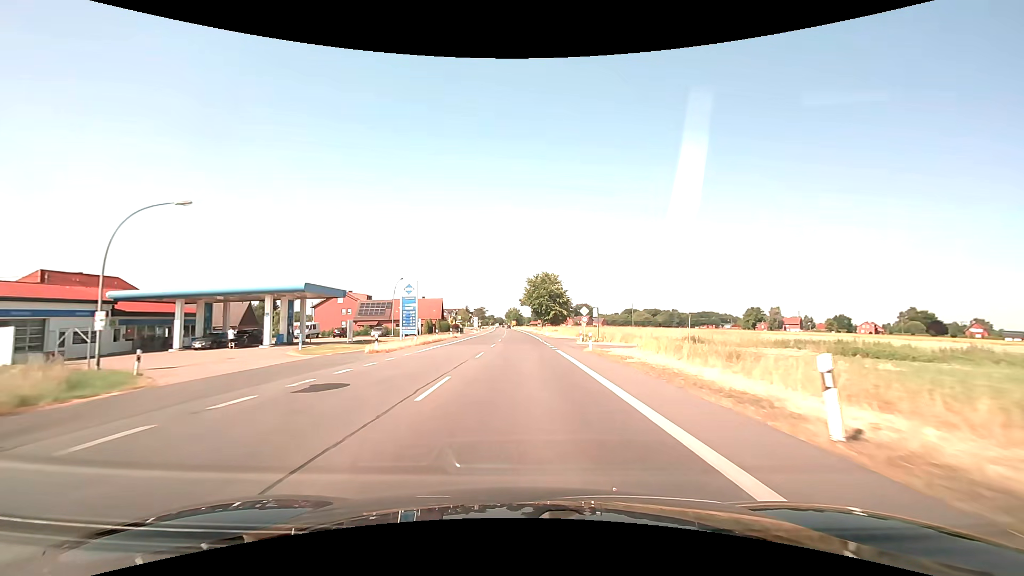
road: primary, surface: asphalt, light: Day
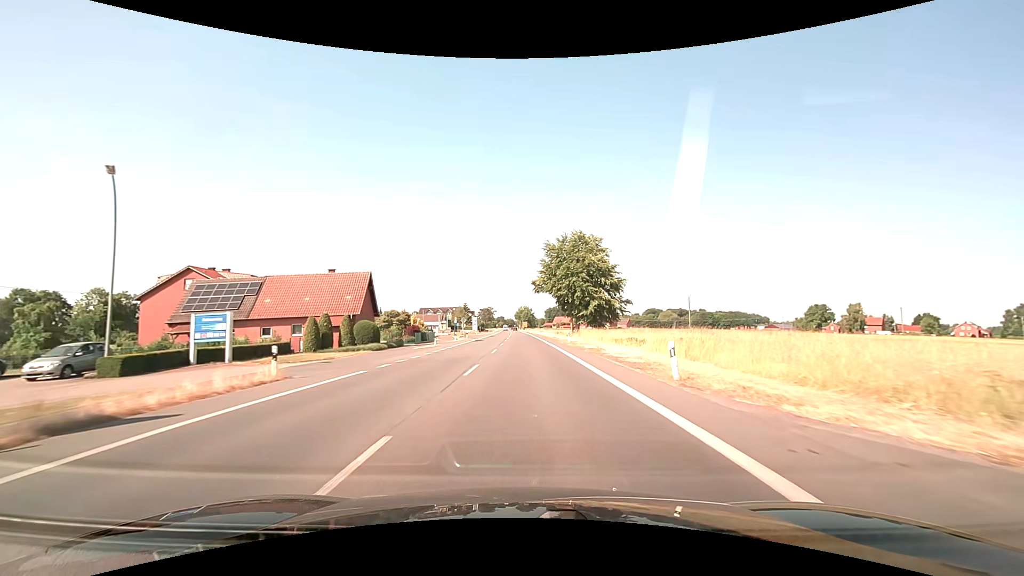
(-0.6, +54.4) m; -1°
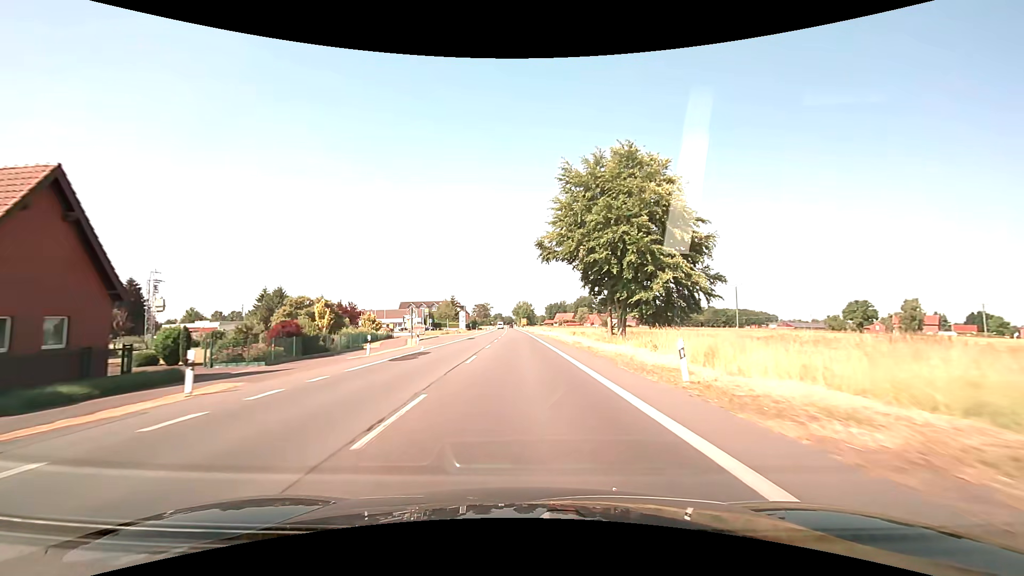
(+0.2, +32.7) m; 0°
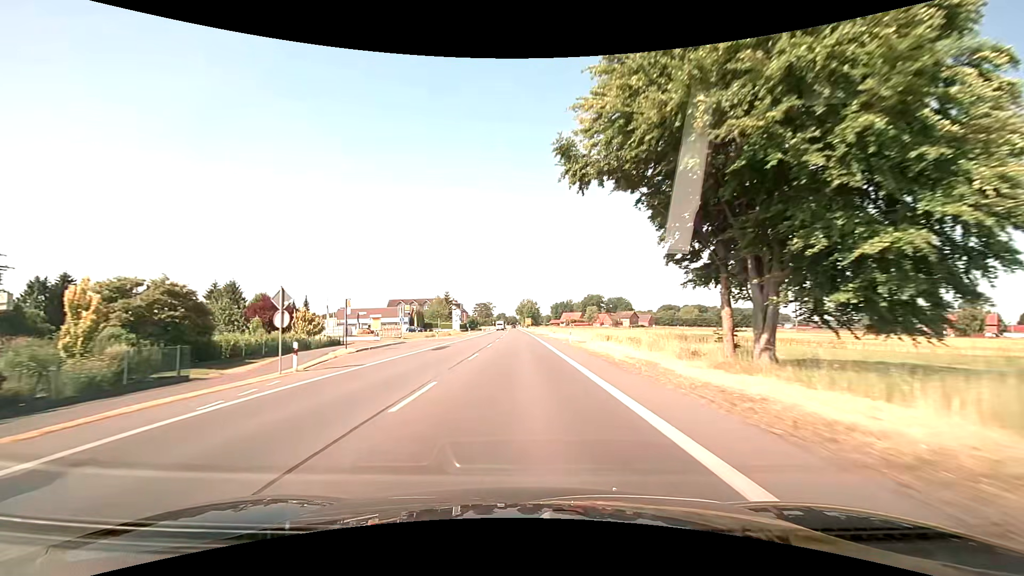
(-0.1, +21.8) m; -1°
